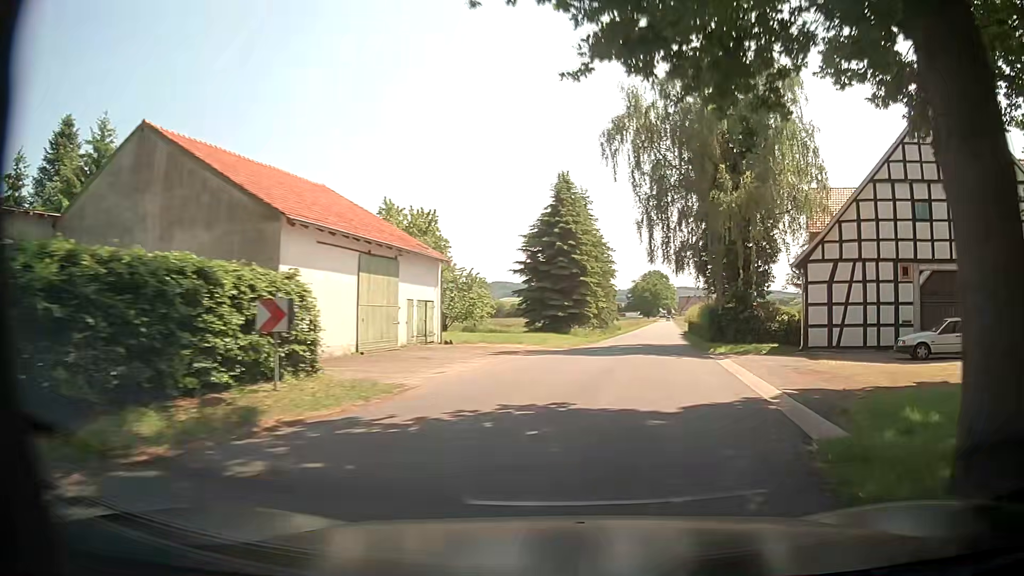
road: unclassified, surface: asphalt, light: Day
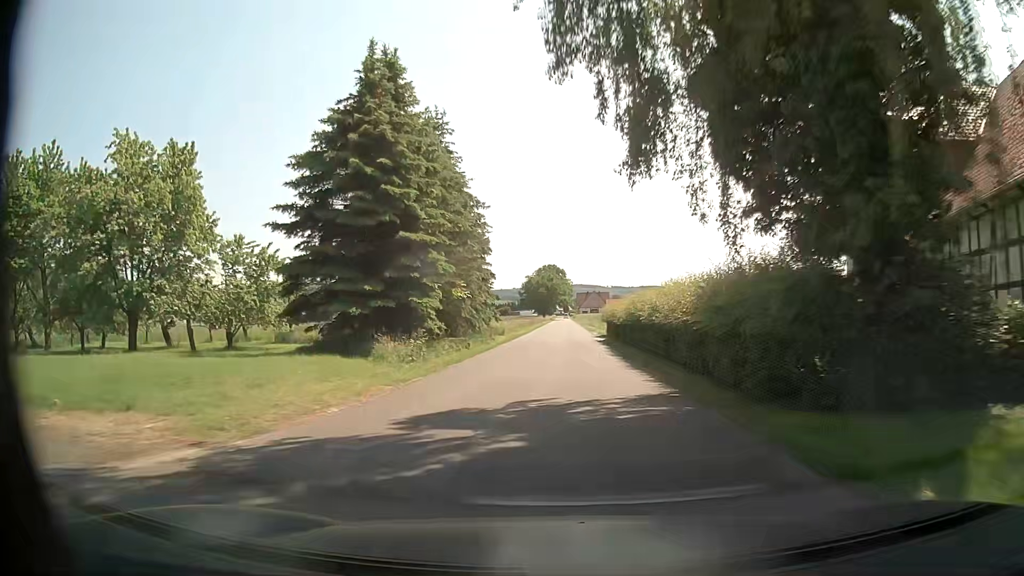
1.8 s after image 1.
(+3.1, +24.8) m; +9°
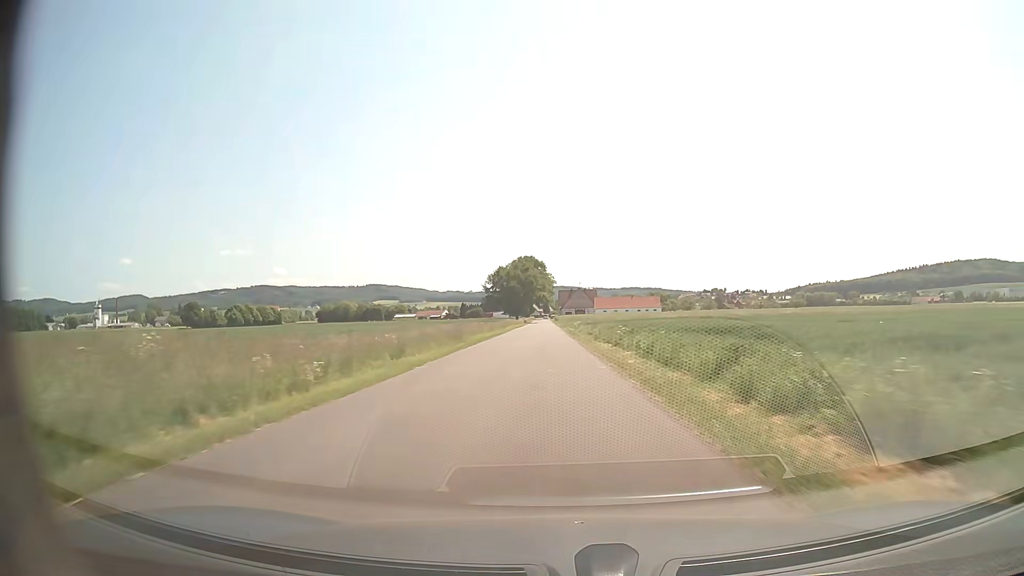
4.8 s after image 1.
(+1.4, +51.0) m; +2°
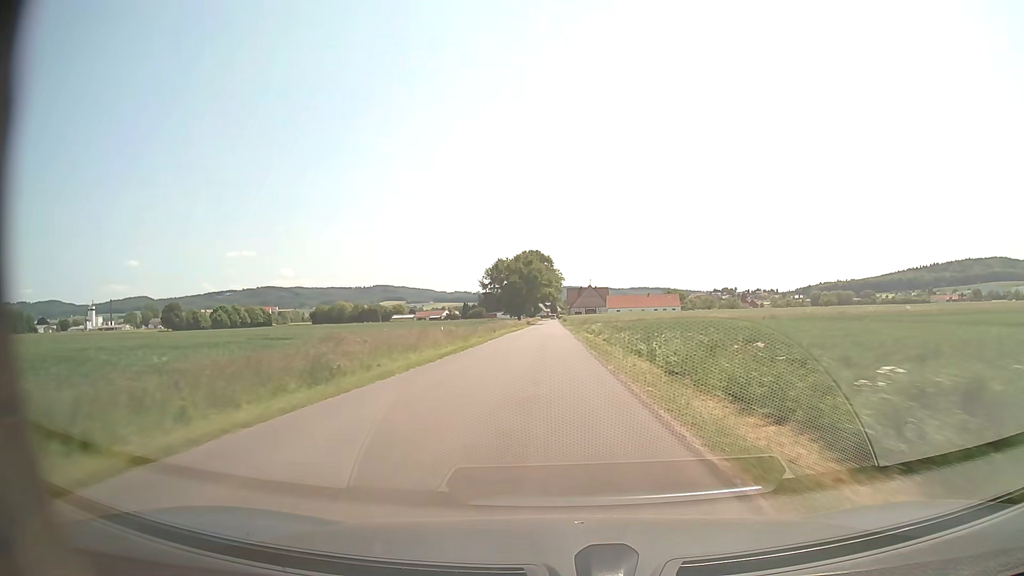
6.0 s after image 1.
(-0.1, +23.2) m; -1°
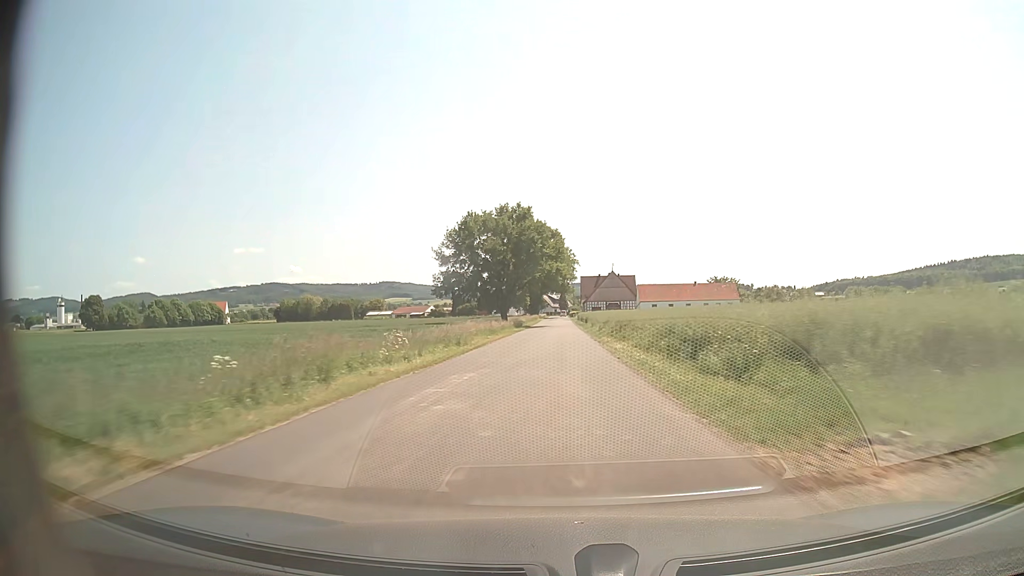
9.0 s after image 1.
(-0.7, +62.4) m; -1°
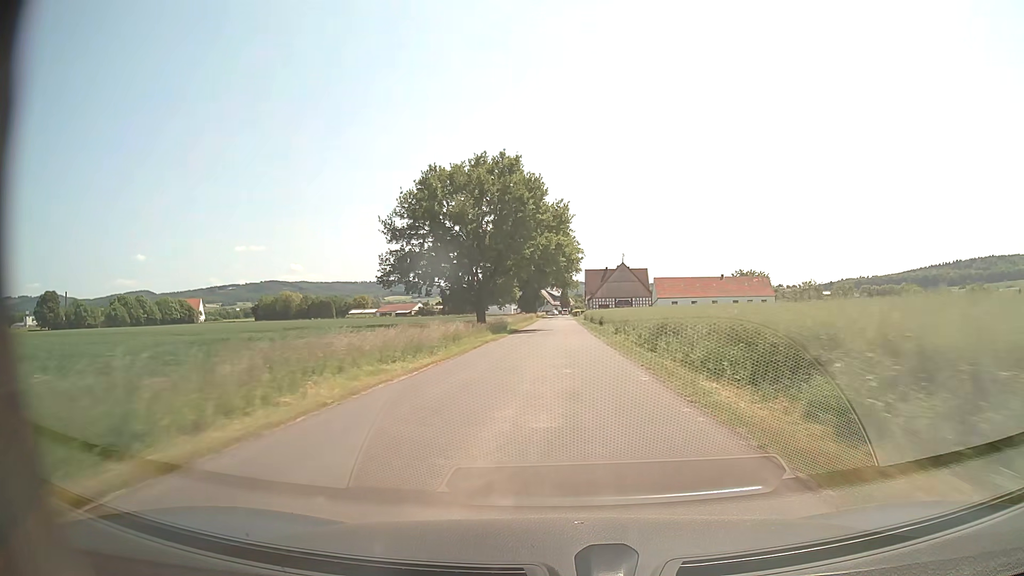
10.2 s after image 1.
(0.0, +25.8) m; 0°
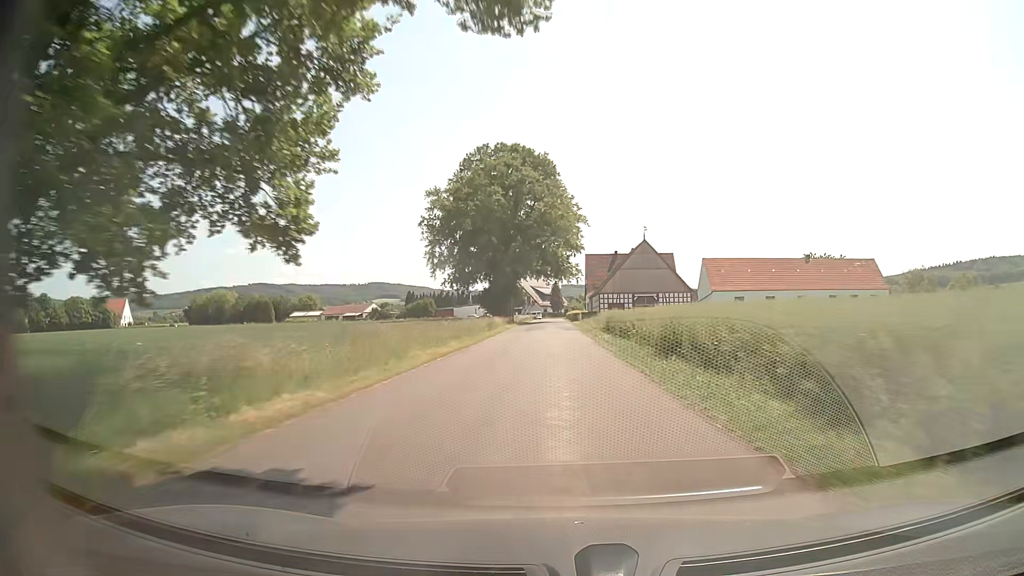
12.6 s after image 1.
(+0.2, +51.6) m; +1°
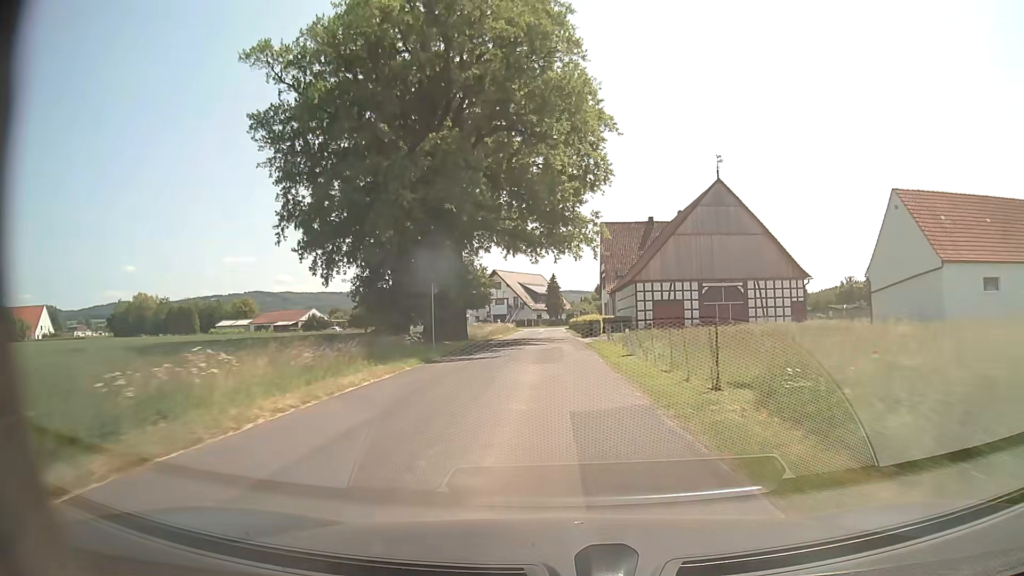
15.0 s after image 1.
(0.0, +48.5) m; 0°
(0, +10) (0, +20) (0, +30) (0, +40) (0, +50) (0, +60) (-1, +70) (-1, +80) (-1, +90) (-1, +100) m
